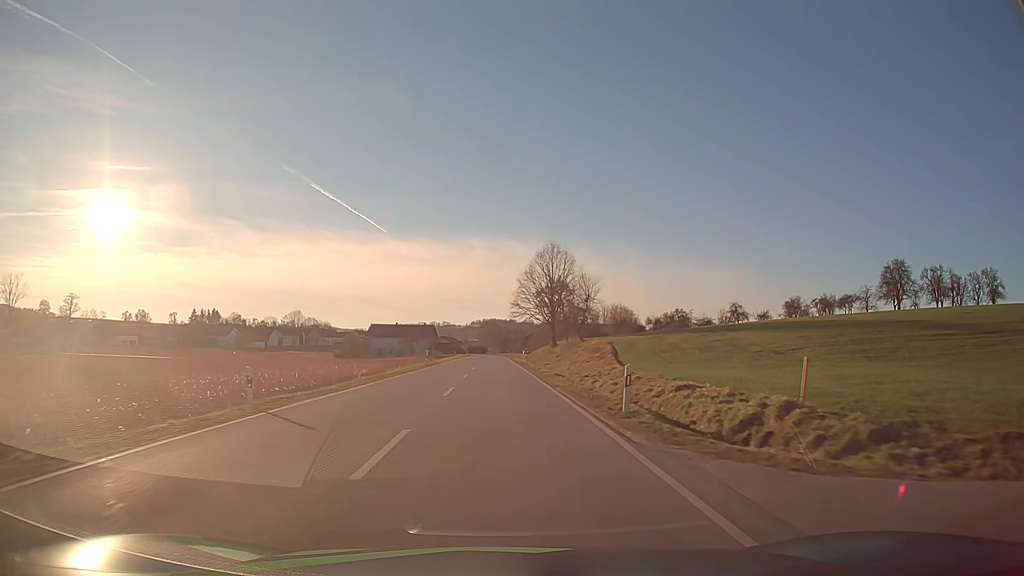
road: secondary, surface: asphalt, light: Day
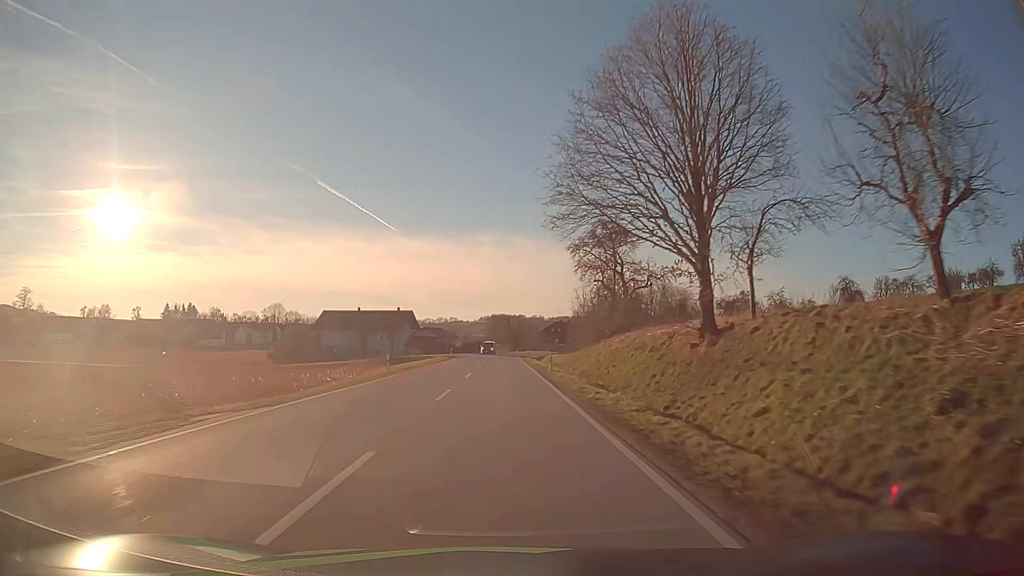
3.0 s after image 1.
(-0.7, +62.1) m; -1°
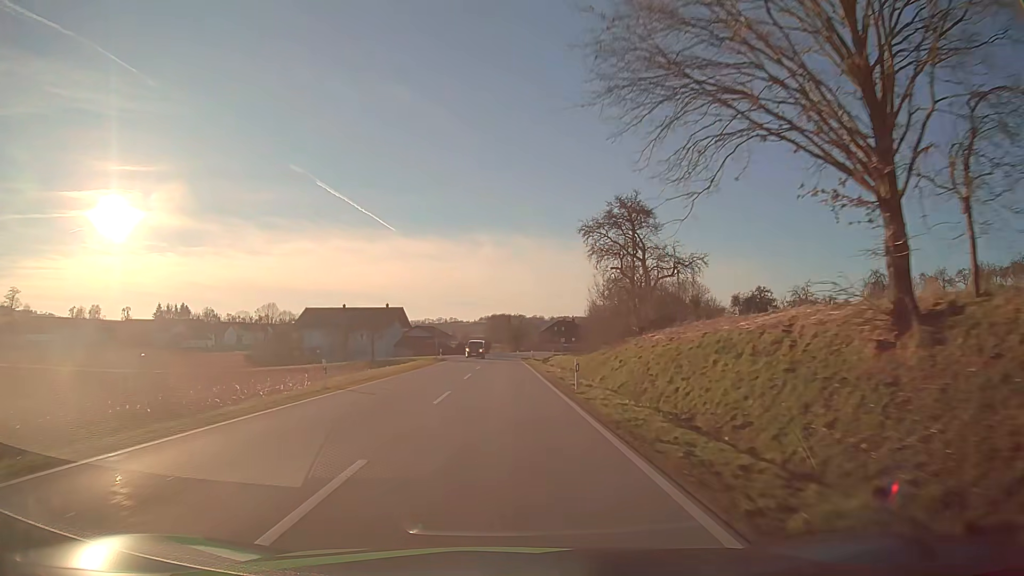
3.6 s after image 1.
(0.0, +12.6) m; 0°
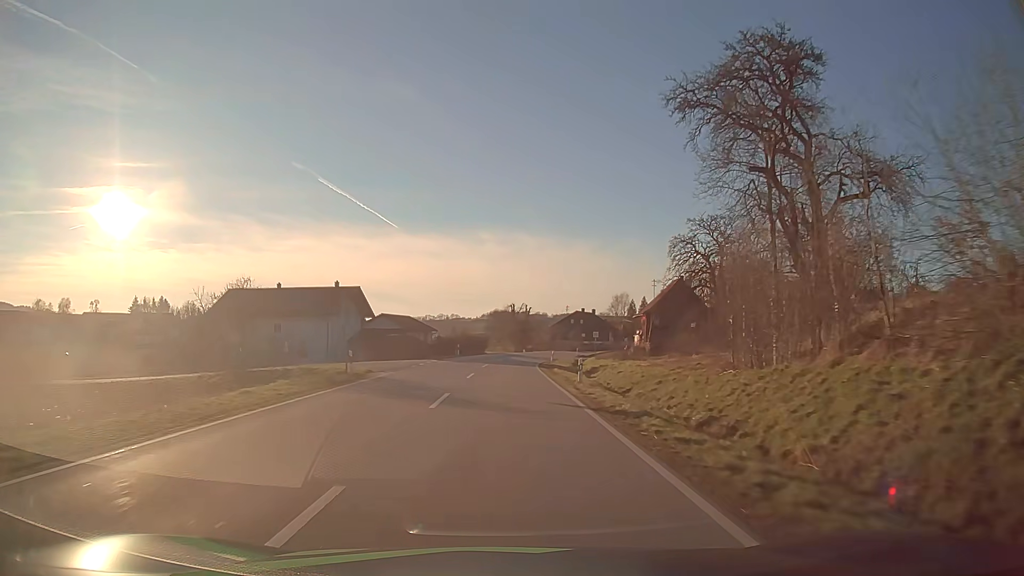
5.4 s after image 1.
(-0.1, +37.5) m; 0°
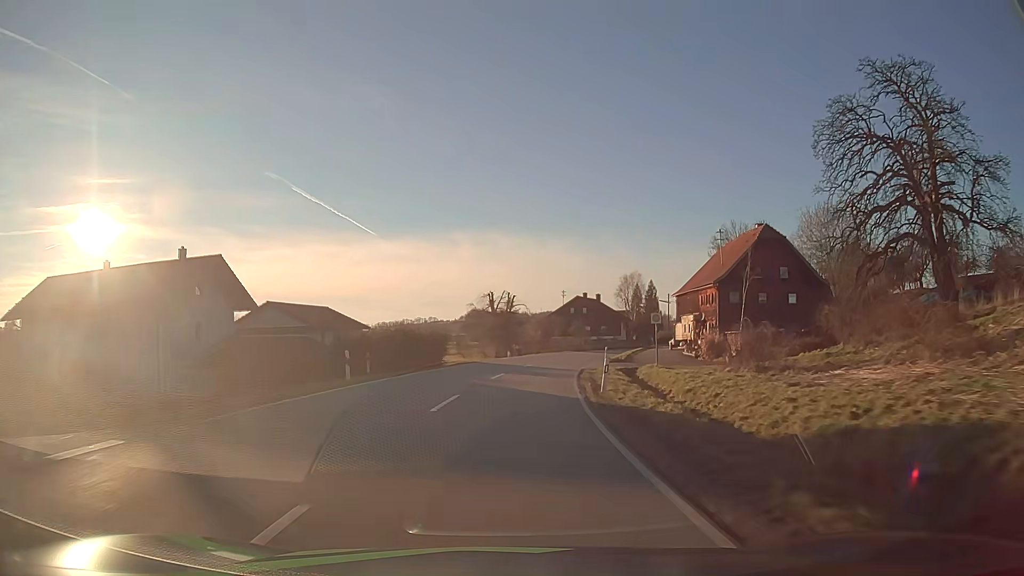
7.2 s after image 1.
(+0.4, +36.5) m; +2°
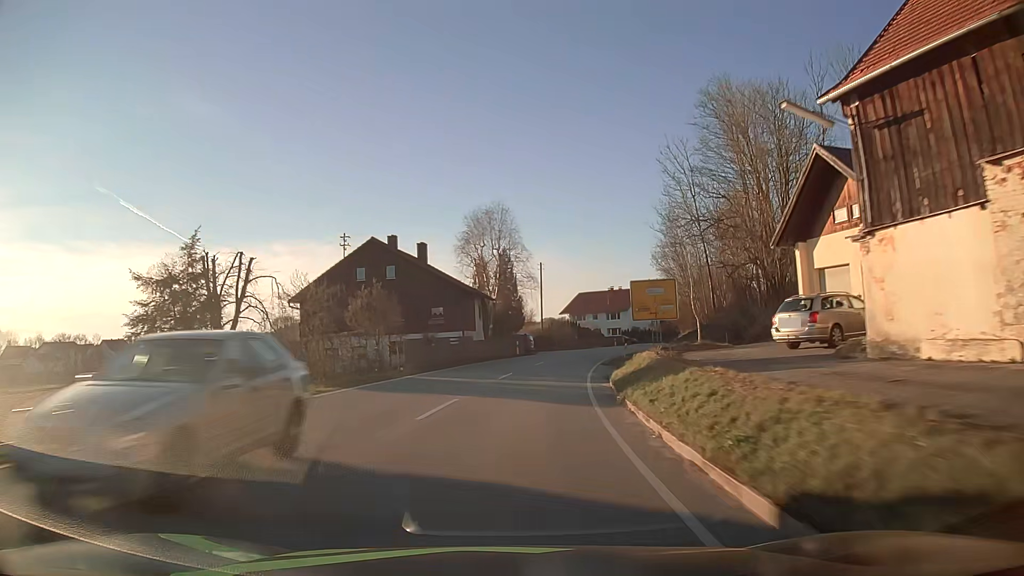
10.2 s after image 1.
(+7.4, +60.4) m; +15°
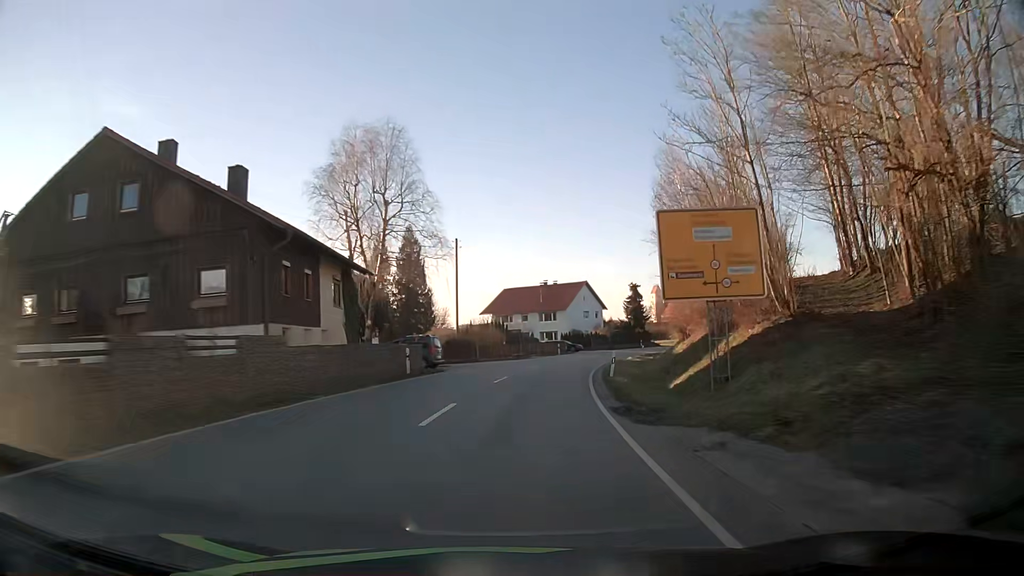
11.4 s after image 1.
(+1.5, +24.4) m; +7°
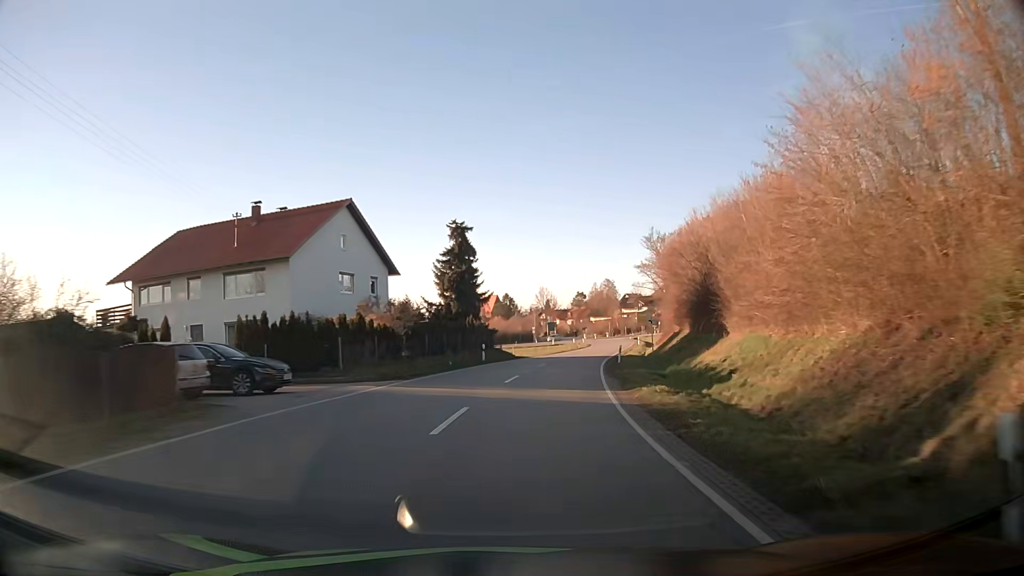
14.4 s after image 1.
(+8.8, +59.5) m; +18°
(0, +10) (+1, +20) (+2, +30) (+4, +40) (+6, +50) (+8, +59) (+10, +69) (+13, +79) (+15, +89) (+17, +98) m
